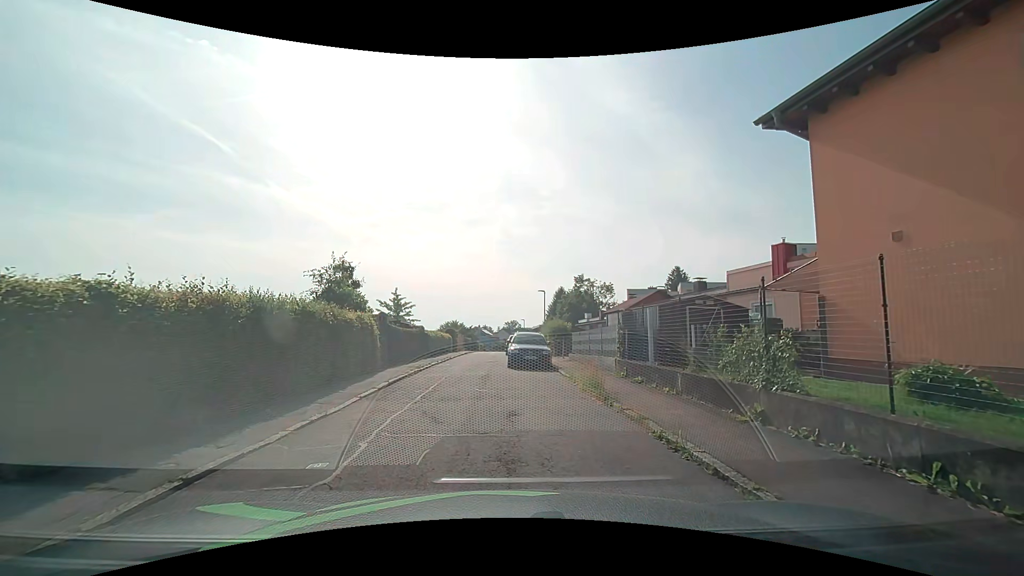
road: residential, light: Day
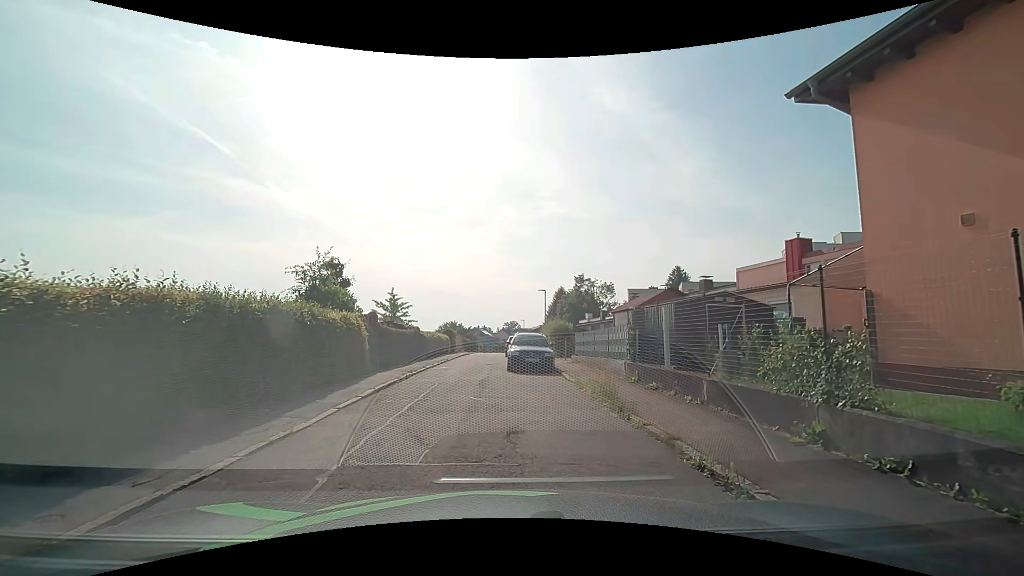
(0.0, +1.3) m; 0°
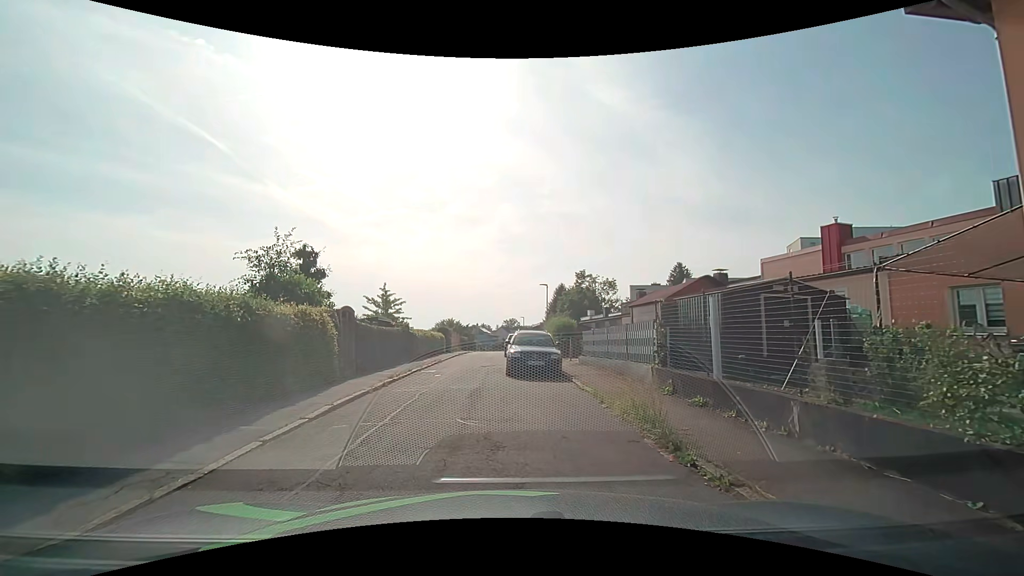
(0.0, +2.8) m; 0°
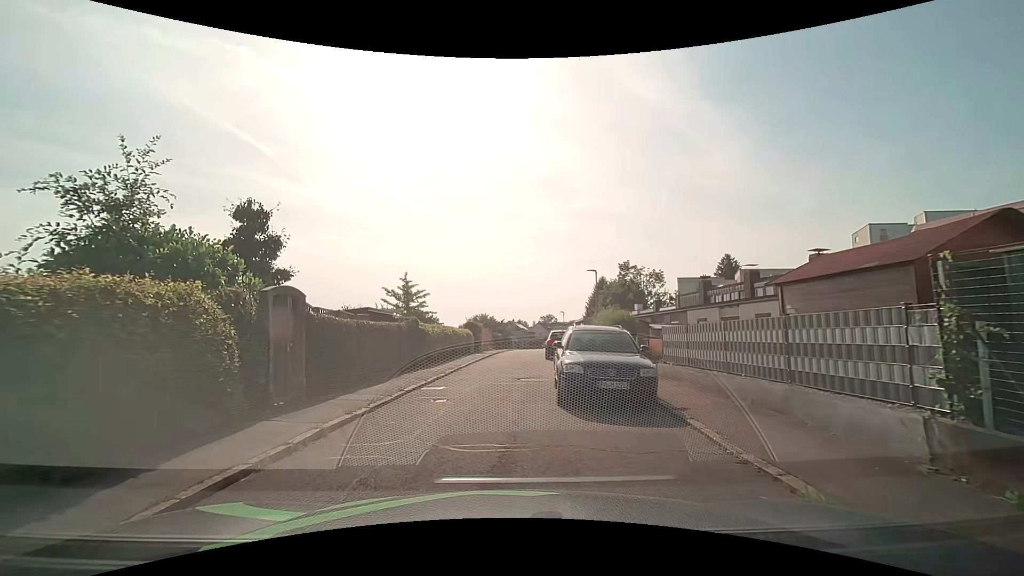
(-0.2, +6.7) m; -5°
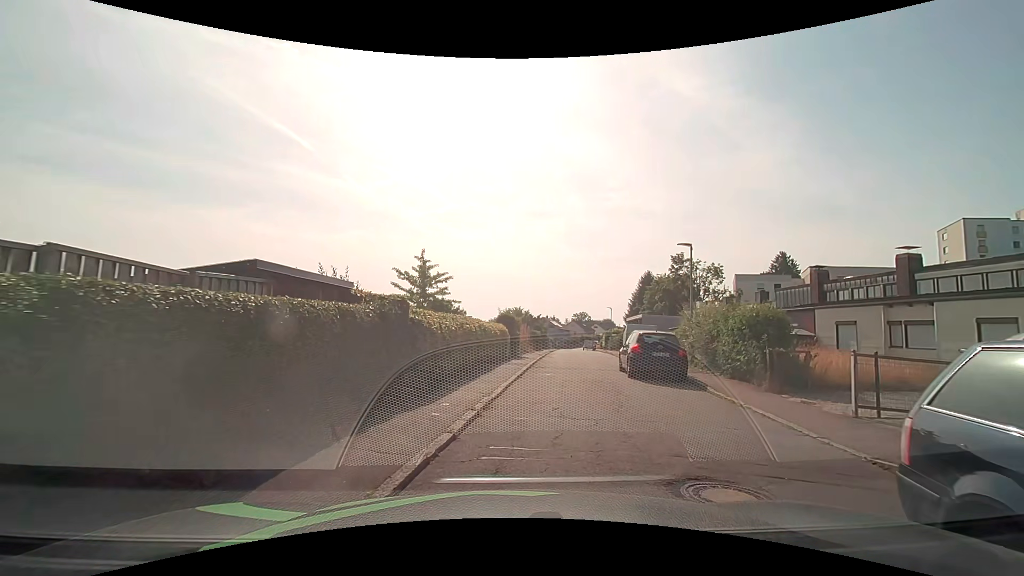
(-0.9, +9.5) m; -3°
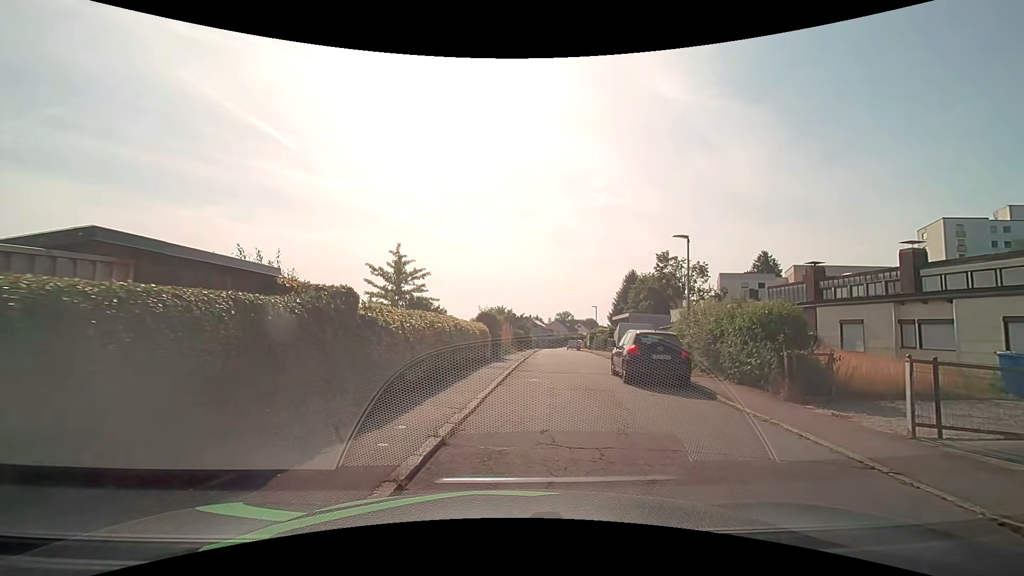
(0.0, +1.9) m; +1°
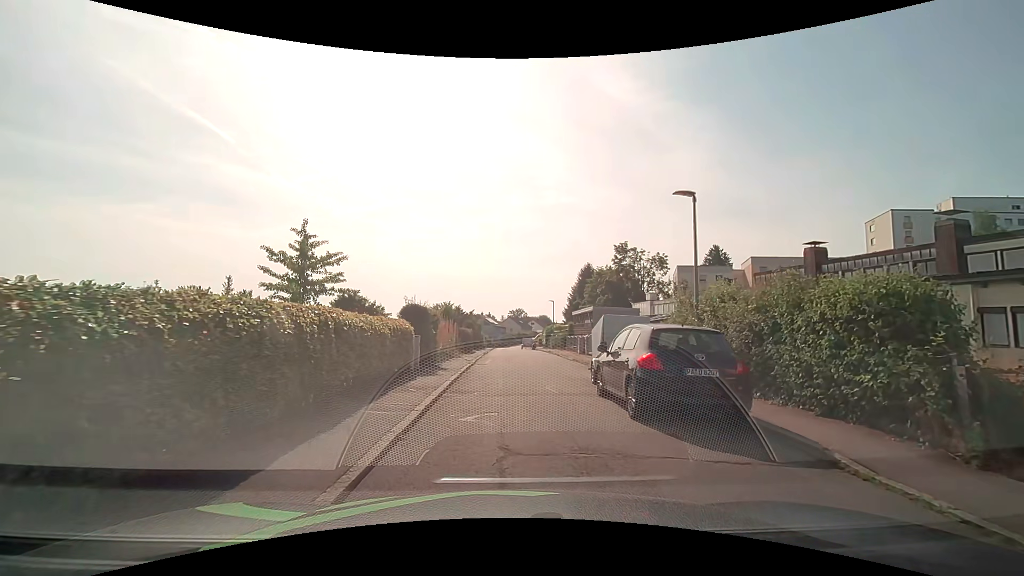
(+0.5, +6.2) m; +7°
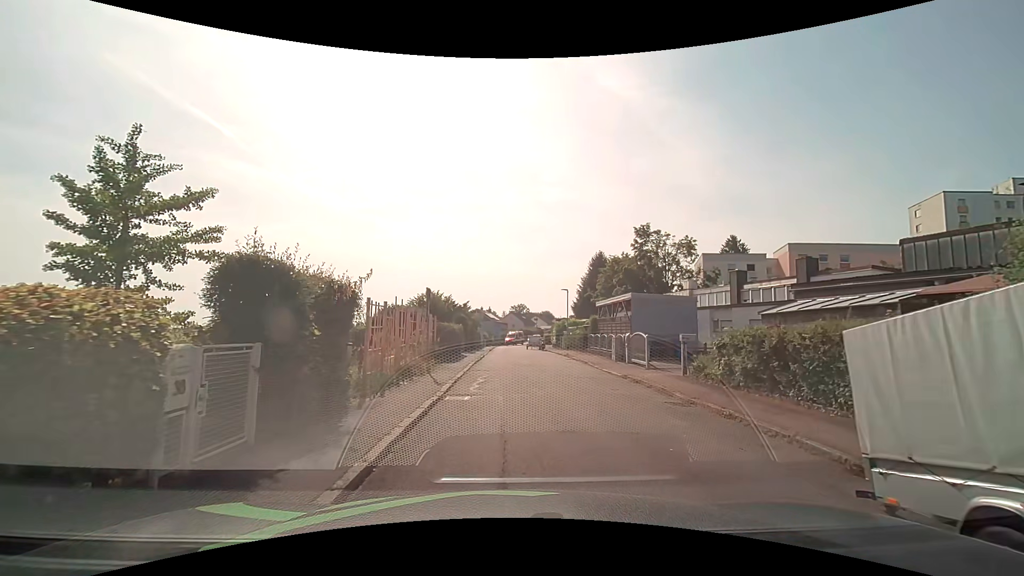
(-0.1, +10.7) m; +1°
